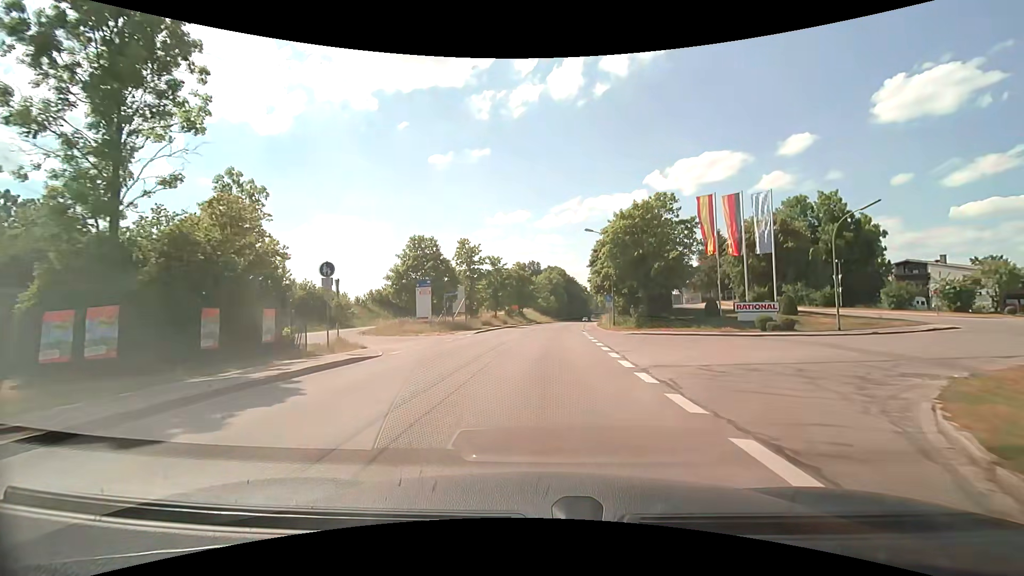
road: tertiary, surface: asphalt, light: Day
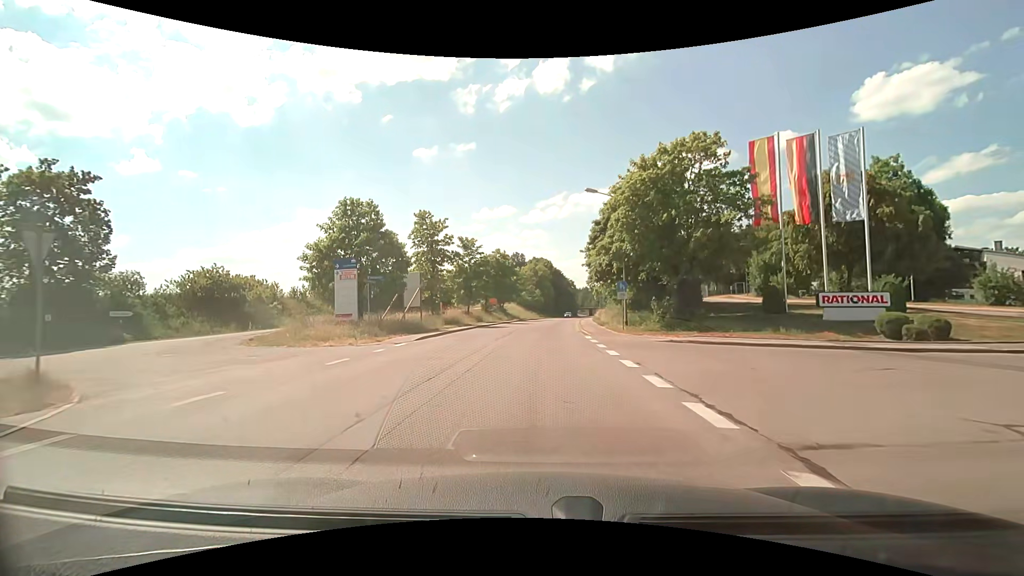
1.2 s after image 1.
(+0.3, +13.4) m; +2°
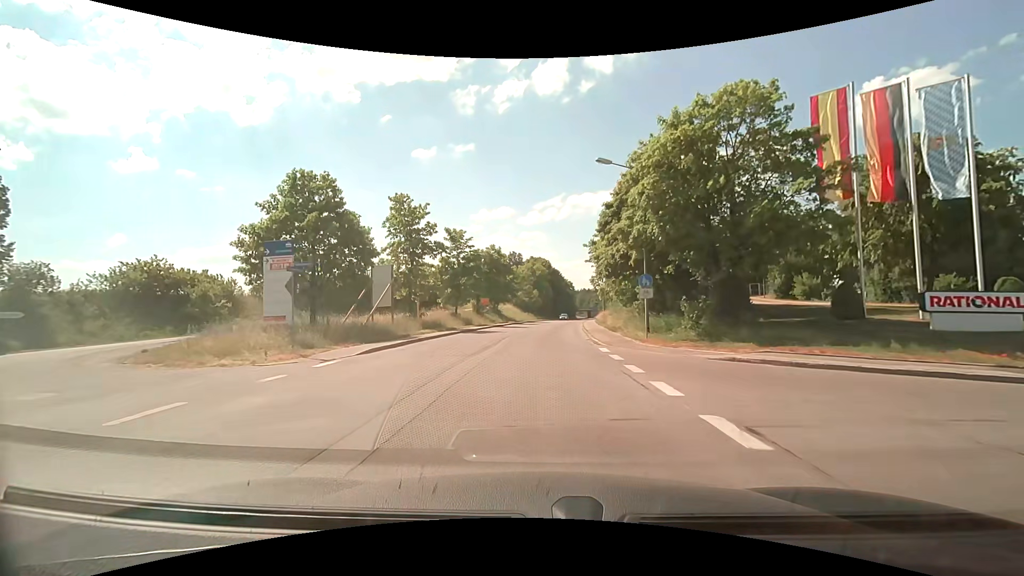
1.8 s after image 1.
(0.0, +6.8) m; 0°
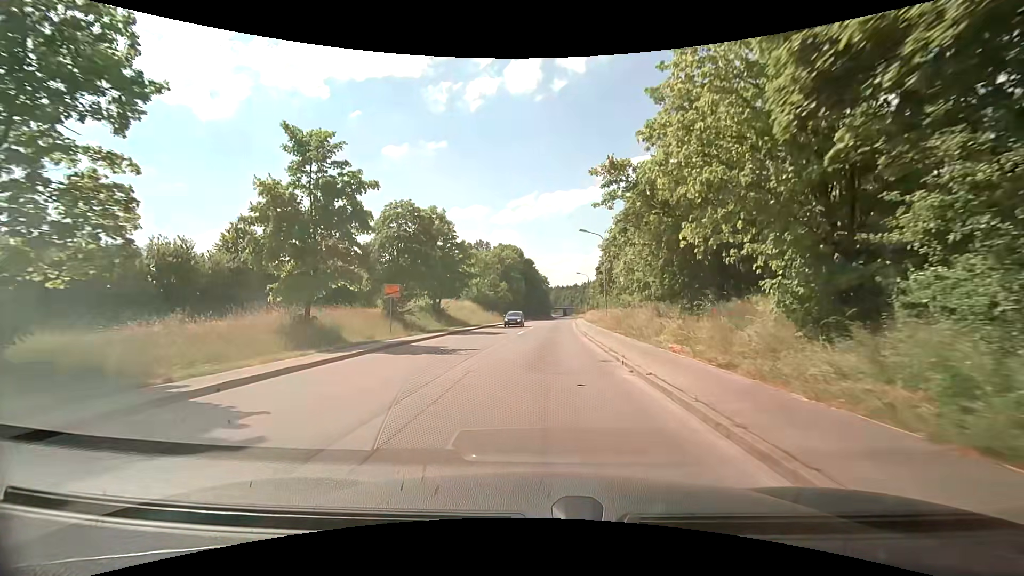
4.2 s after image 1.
(+0.6, +27.2) m; +2°
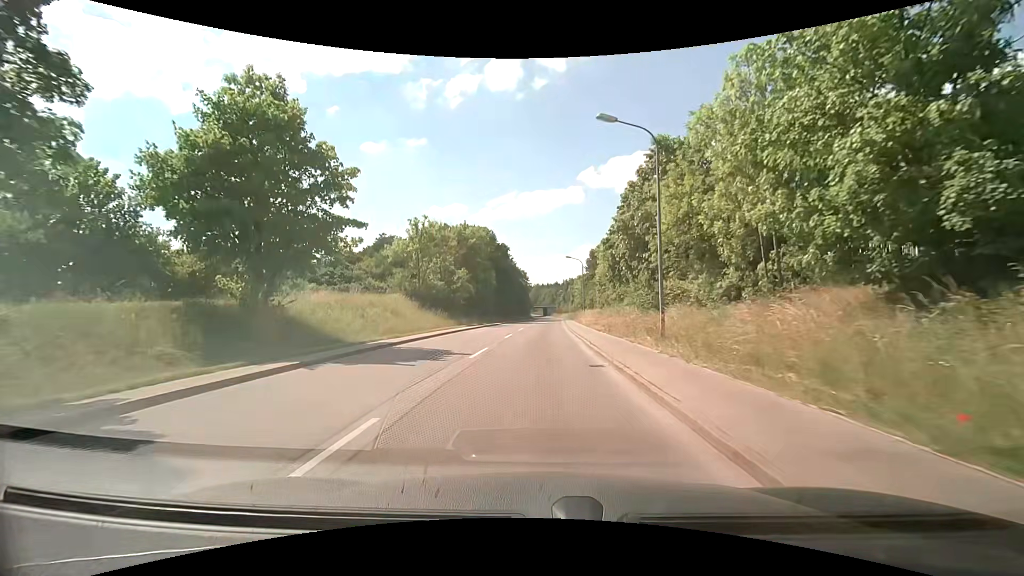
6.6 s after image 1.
(+1.0, +27.5) m; +3°
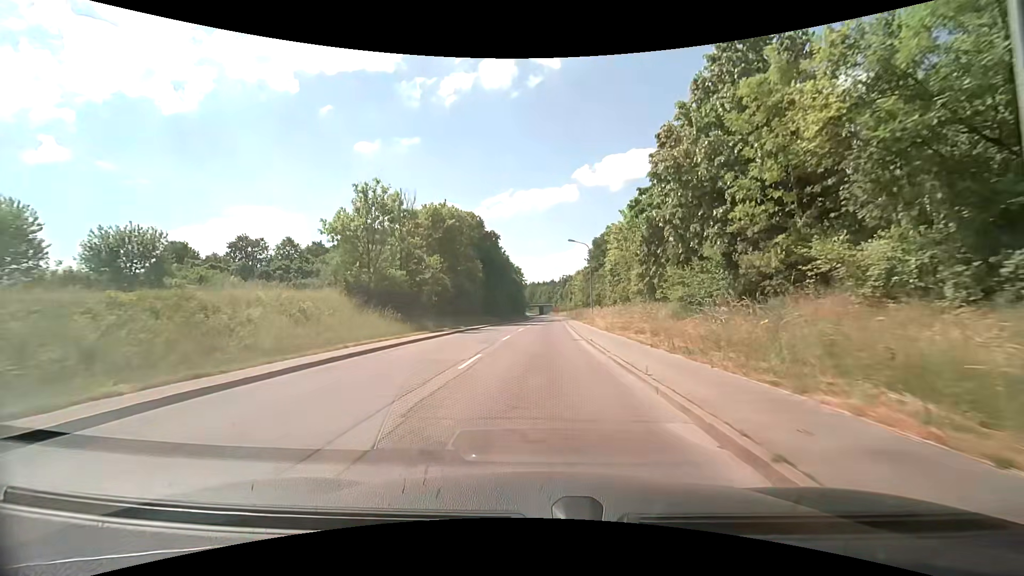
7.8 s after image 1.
(+0.1, +14.7) m; 0°
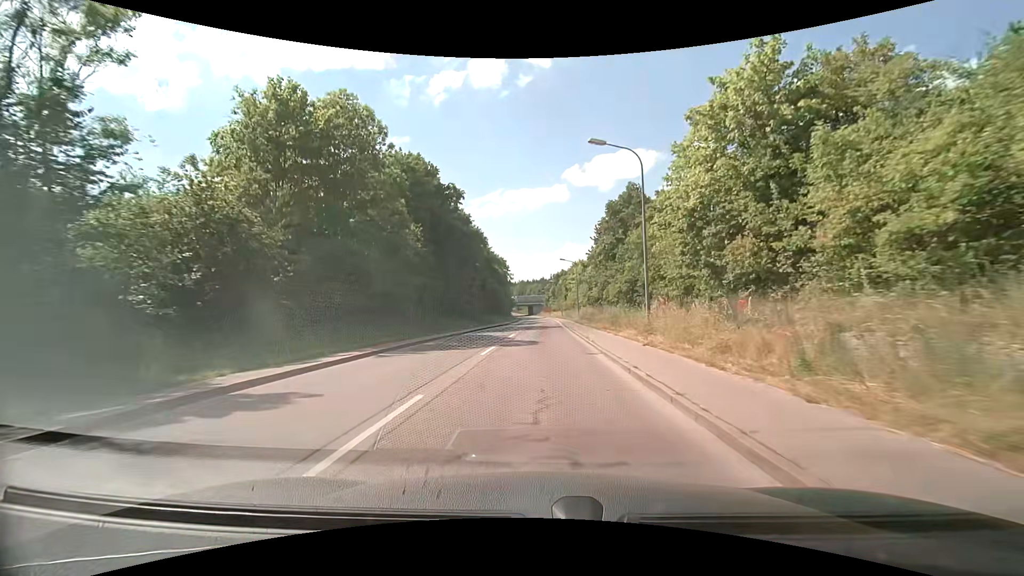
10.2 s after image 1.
(+0.6, +32.0) m; +1°
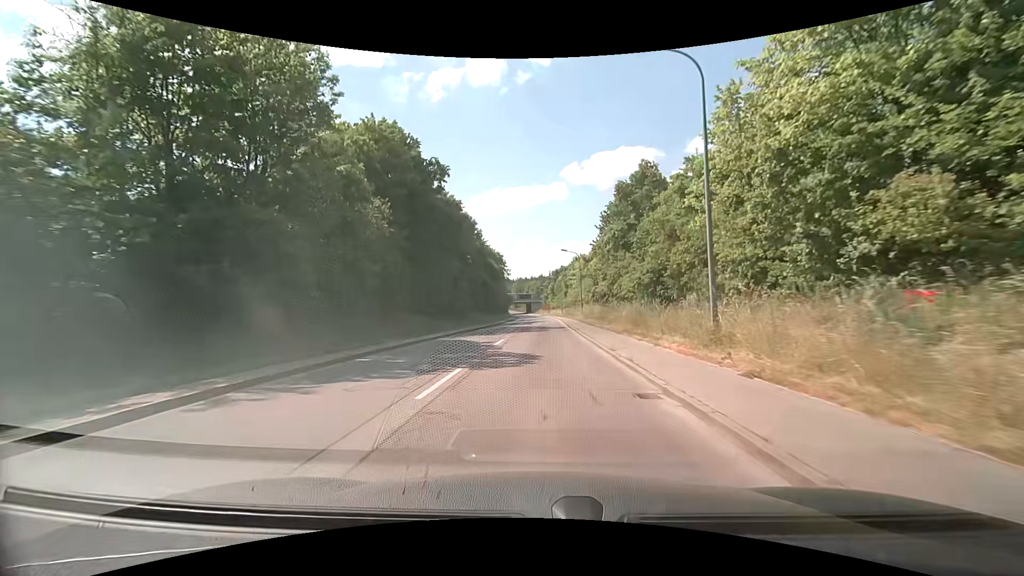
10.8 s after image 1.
(+0.1, +8.5) m; +1°
(0, +10) (0, +20) (0, +30) (0, +40) (0, +50) (0, +60) (+1, +70) (+1, +80) (+1, +90) (+1, +100) m
